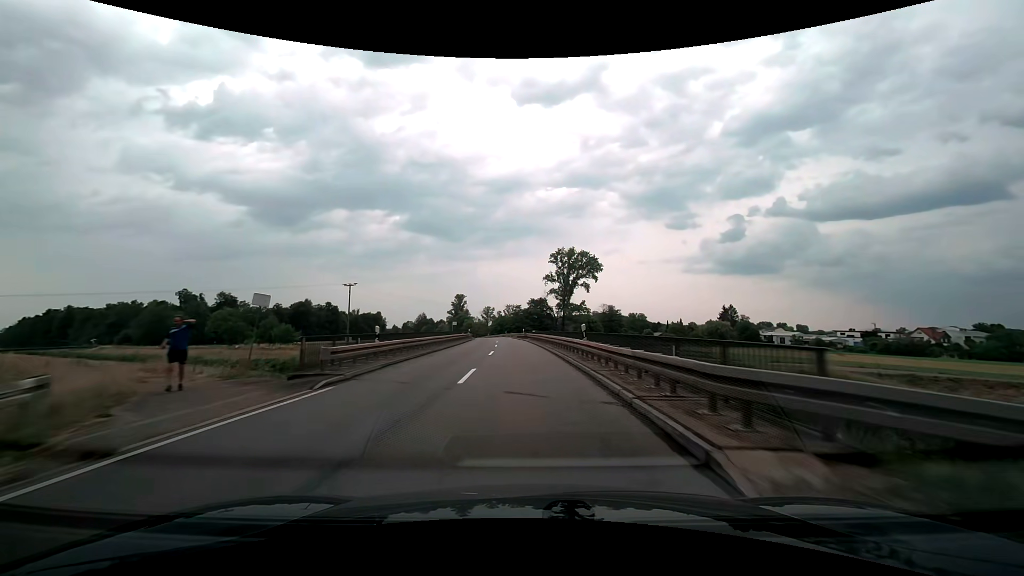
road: secondary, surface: asphalt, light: Day
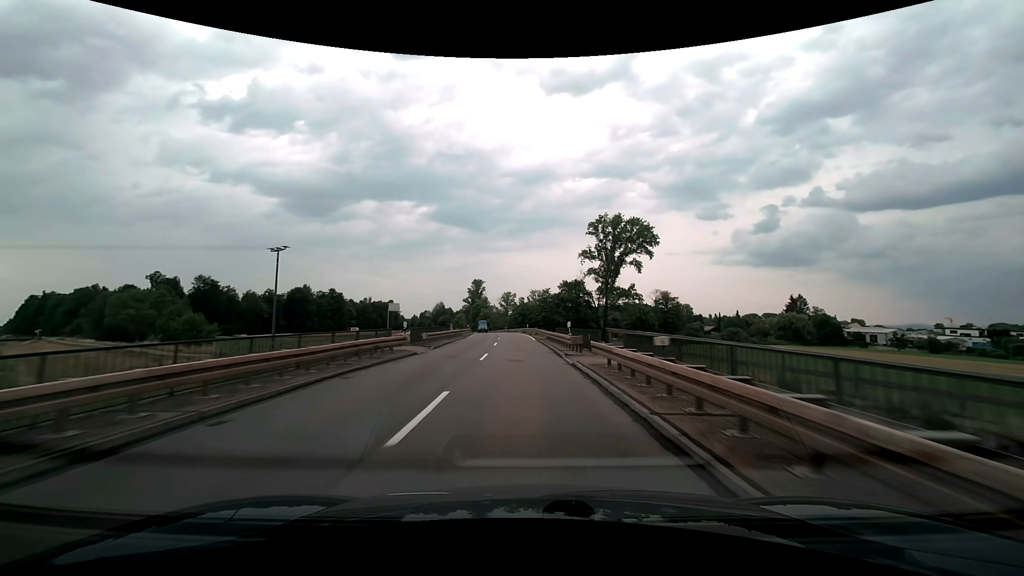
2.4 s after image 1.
(-1.1, +42.3) m; -3°
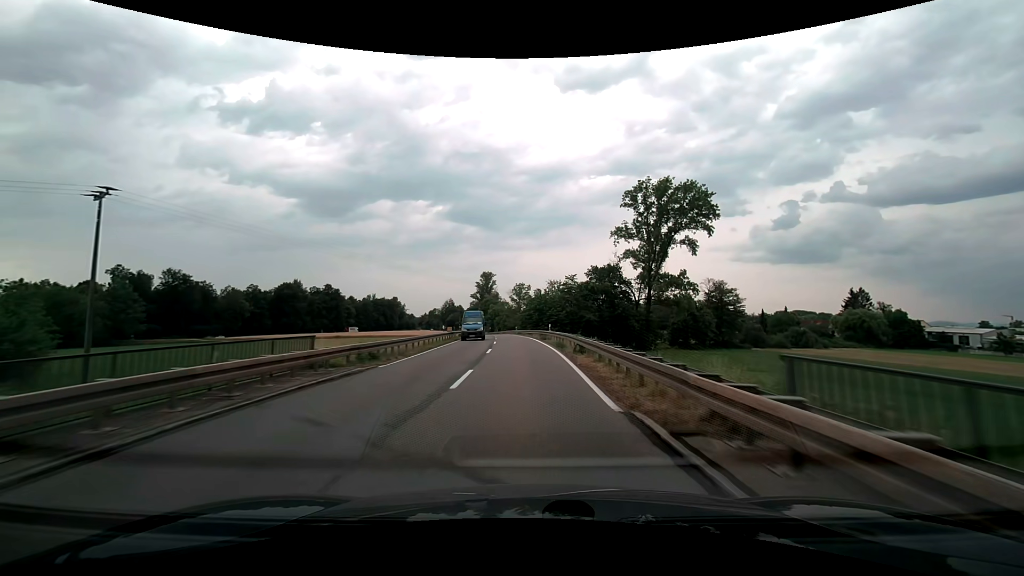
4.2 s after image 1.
(-0.5, +31.2) m; -2°
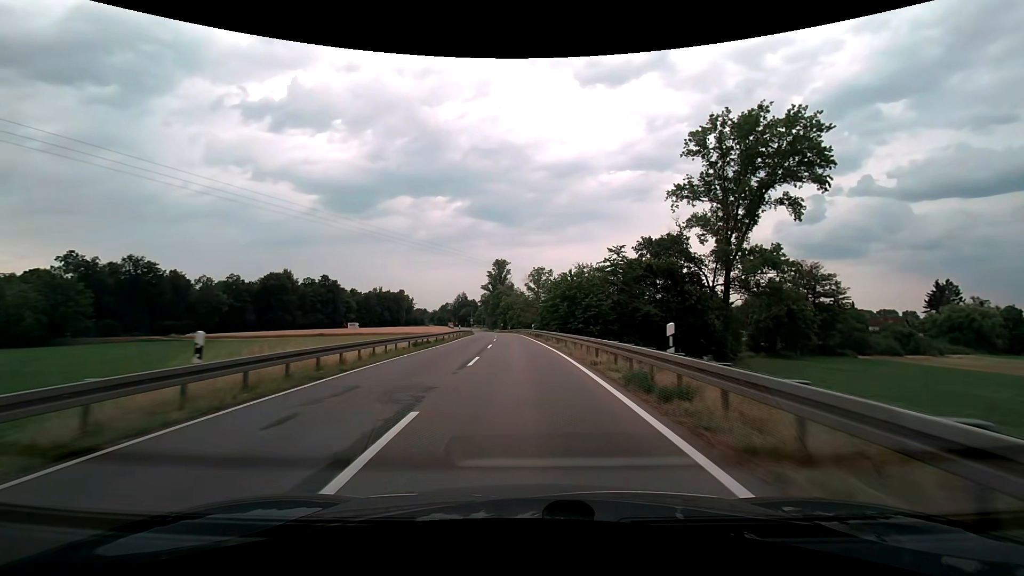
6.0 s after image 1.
(-0.5, +30.9) m; -2°
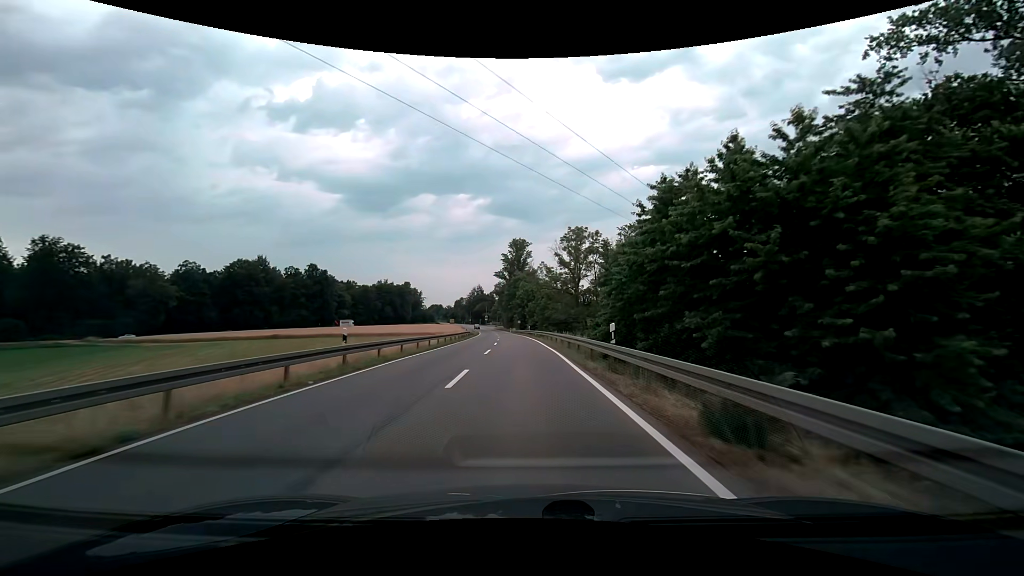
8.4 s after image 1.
(-1.1, +41.3) m; -3°
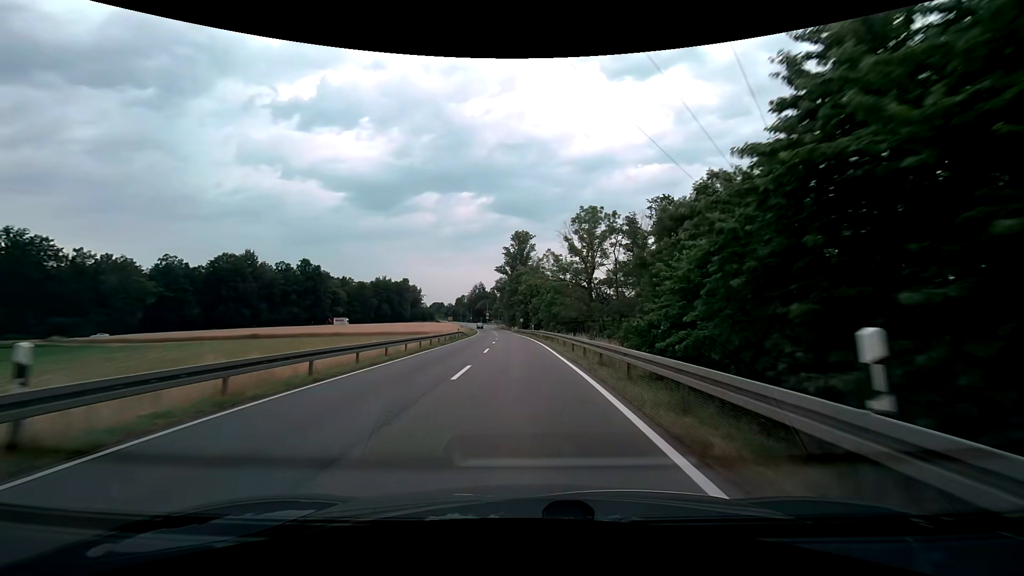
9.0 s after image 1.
(0.0, +10.4) m; 0°
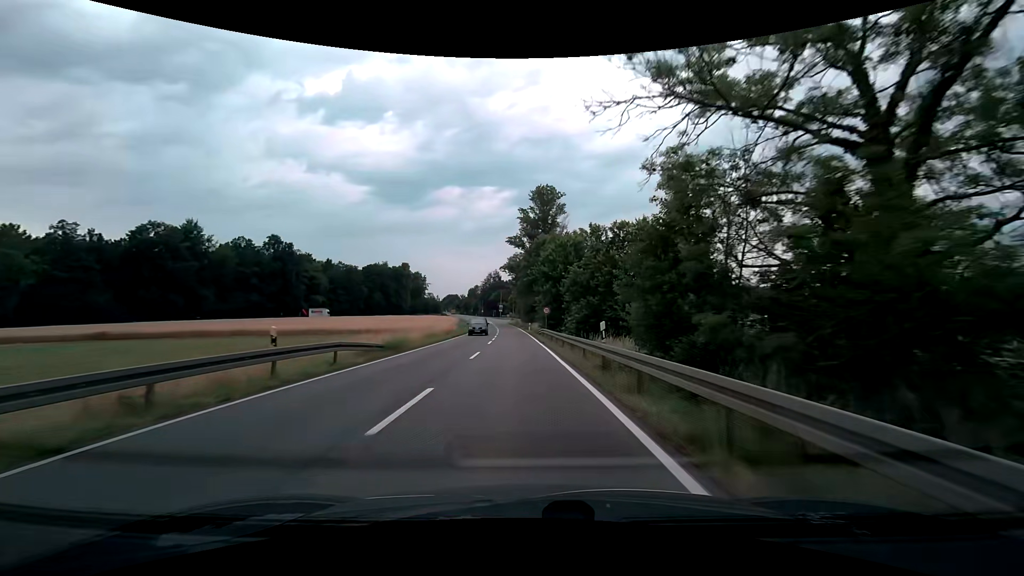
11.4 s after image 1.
(-0.8, +42.1) m; -2°
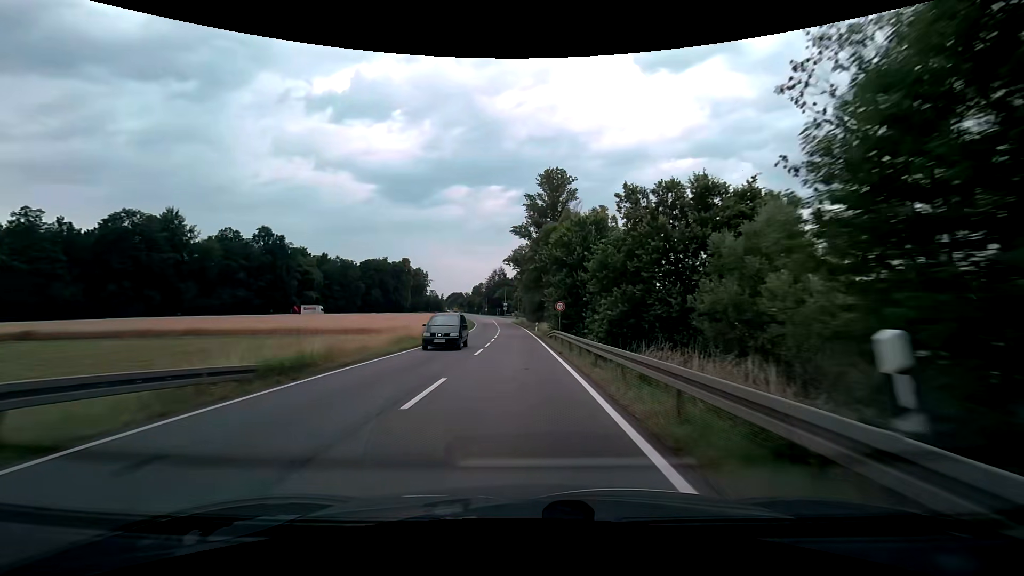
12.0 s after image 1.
(-0.1, +10.4) m; -1°
(0, +10) (0, +20) (-1, +30) (-1, +40) (-1, +50) (-2, +60) (-2, +70) (-3, +80) (-4, +90) (-5, +100) m
